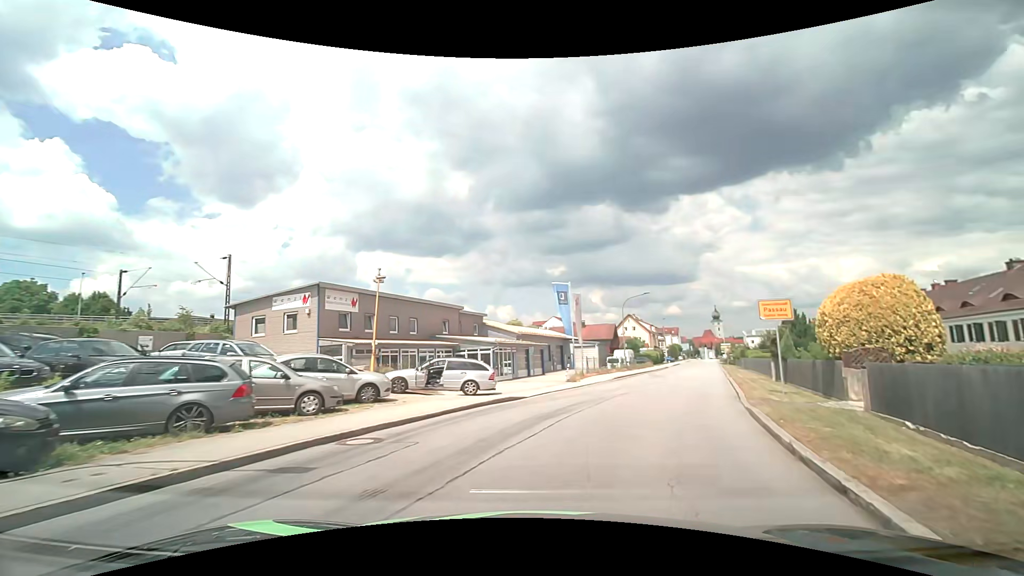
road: unclassified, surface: asphalt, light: Day
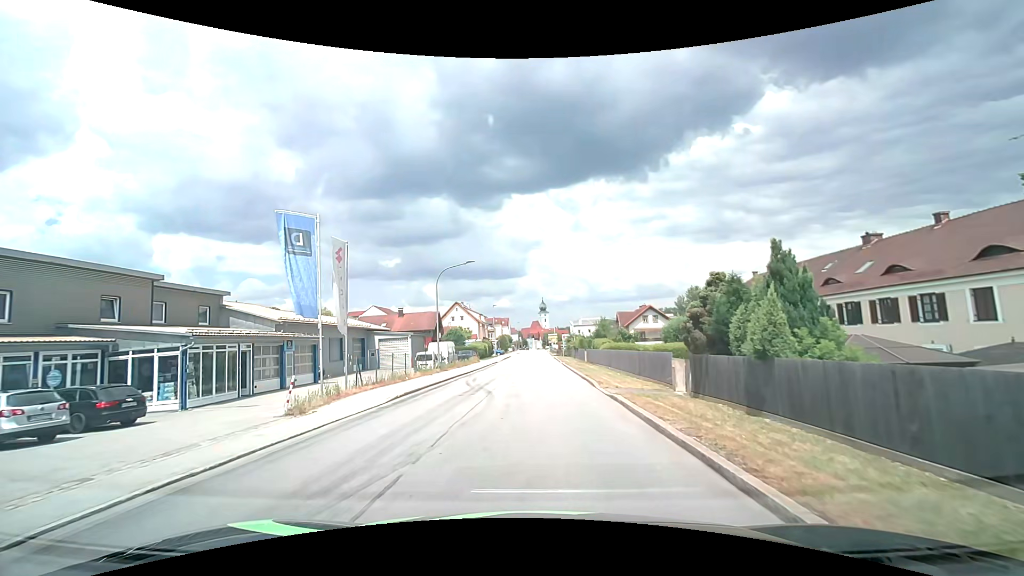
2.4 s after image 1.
(+3.6, +15.5) m; +19°
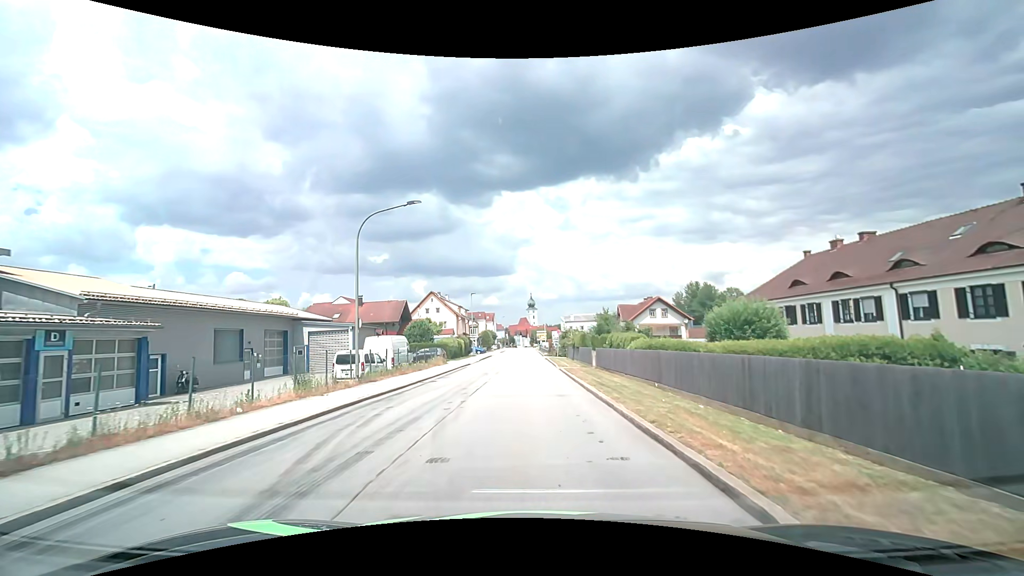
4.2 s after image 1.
(+0.2, +14.0) m; +2°
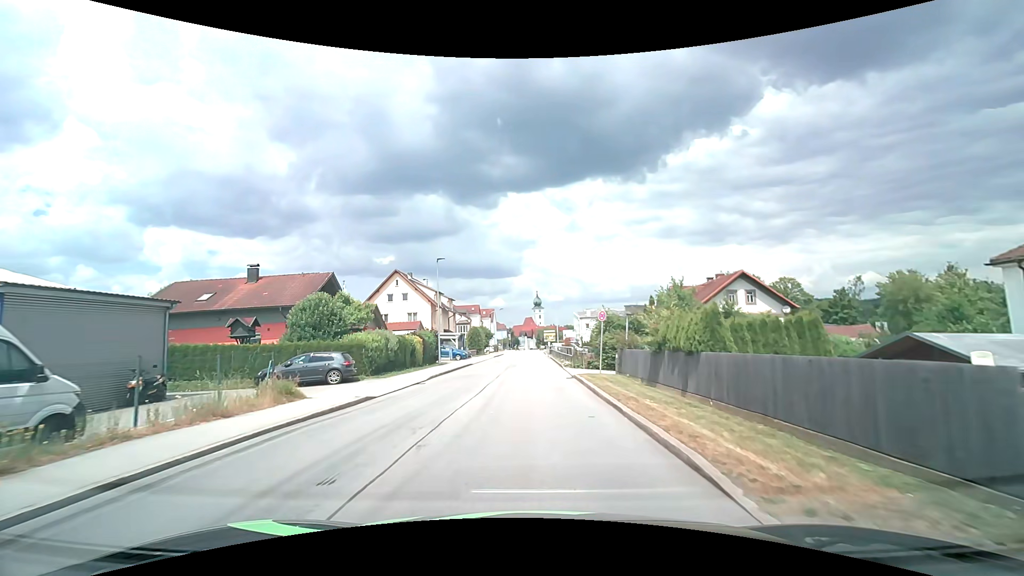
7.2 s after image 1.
(-0.2, +26.9) m; 0°
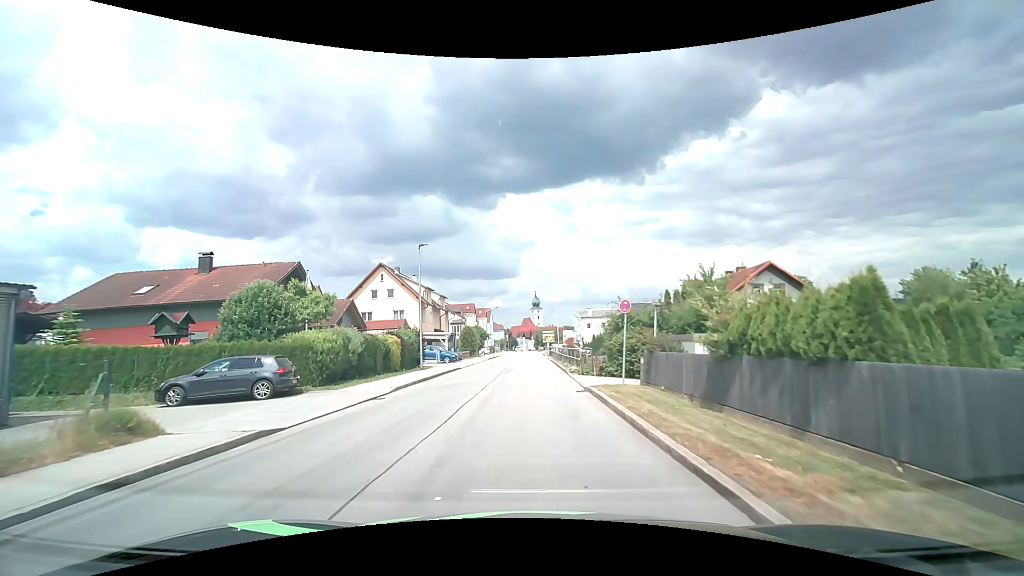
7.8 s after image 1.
(0.0, +5.6) m; 0°
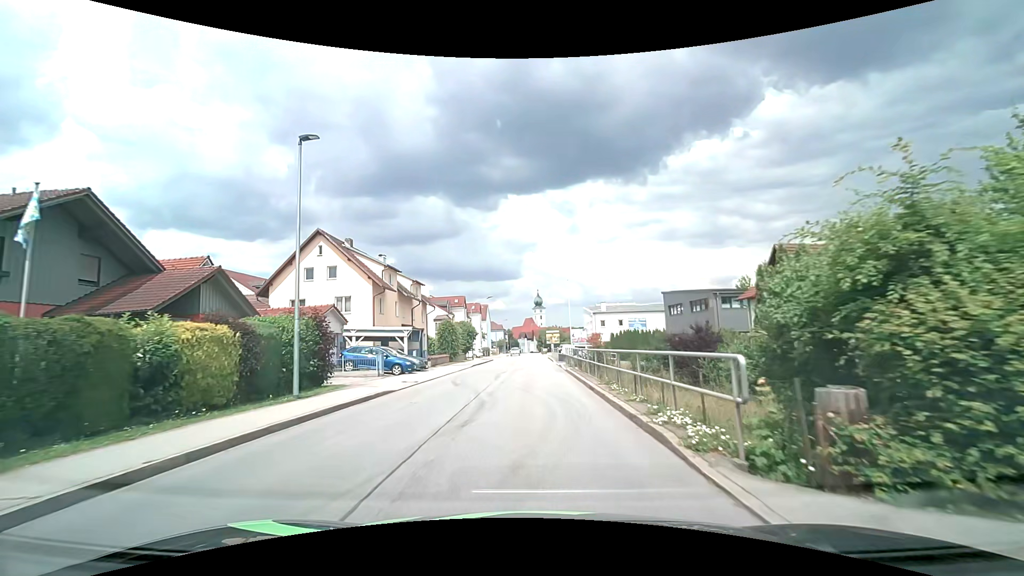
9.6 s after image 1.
(0.0, +17.3) m; 0°
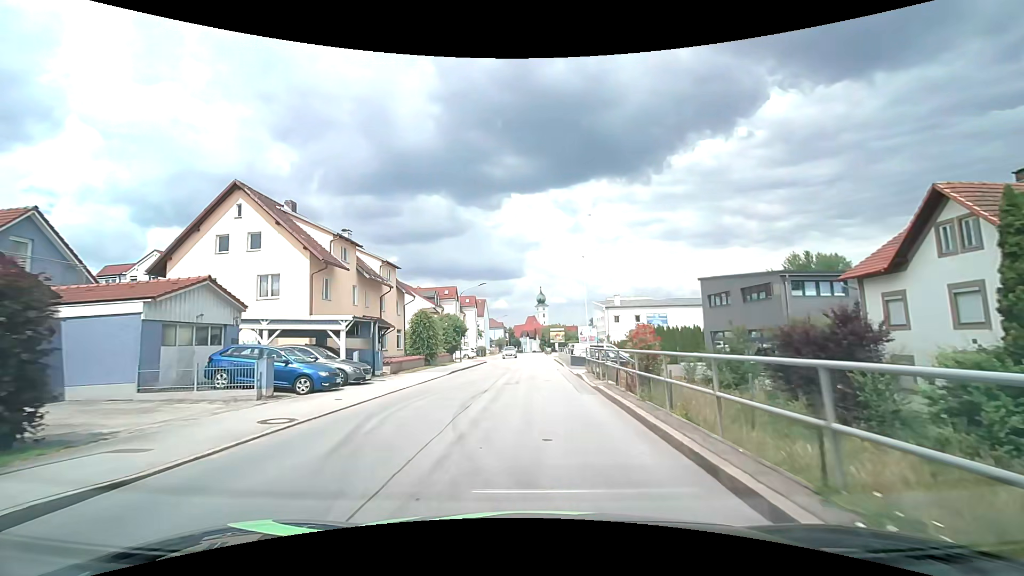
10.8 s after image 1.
(0.0, +11.6) m; 0°
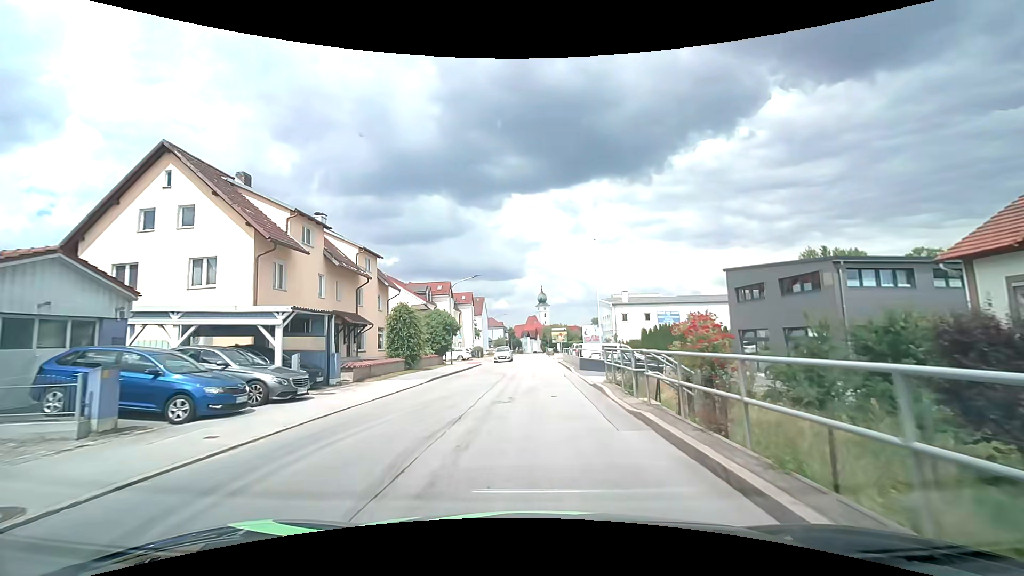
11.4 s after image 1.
(0.0, +5.7) m; 0°
(0, +10) (0, +20) (0, +30) (0, +40) (0, +50) (0, +60) (0, +70) (+1, +80) (+1, +90) (+1, +100) m
